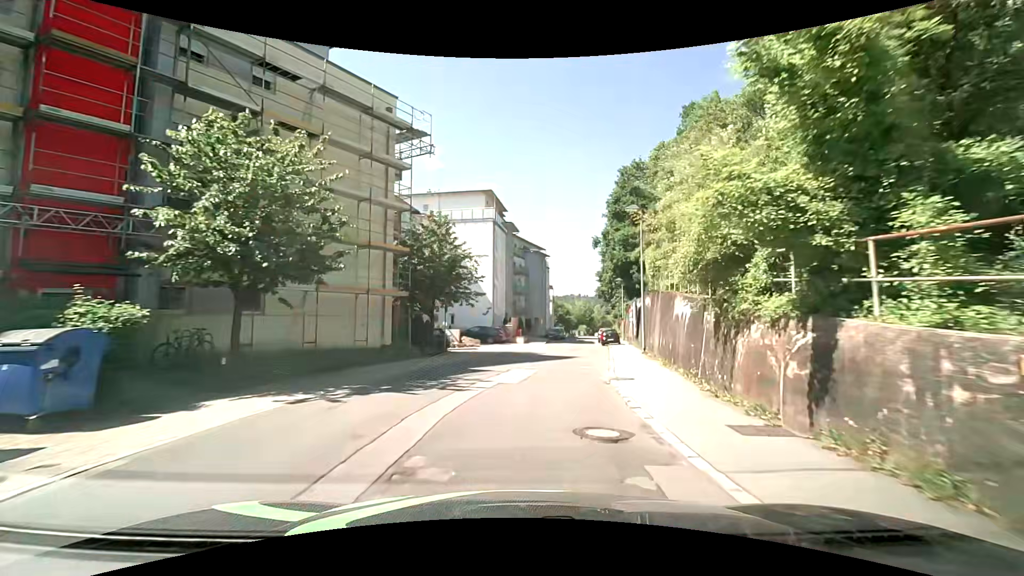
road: residential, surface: asphalt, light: Day
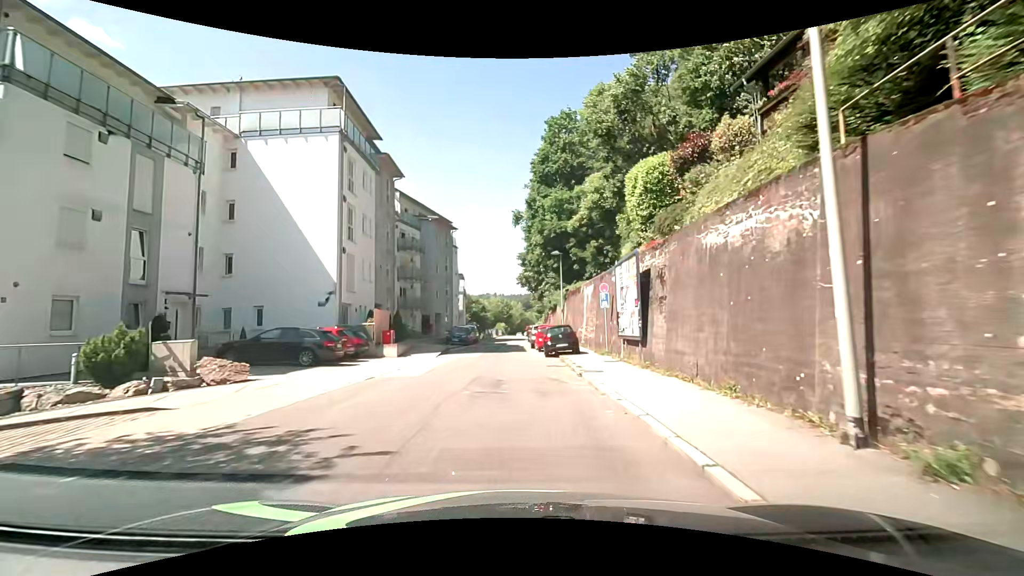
(+2.2, +22.5) m; +10°
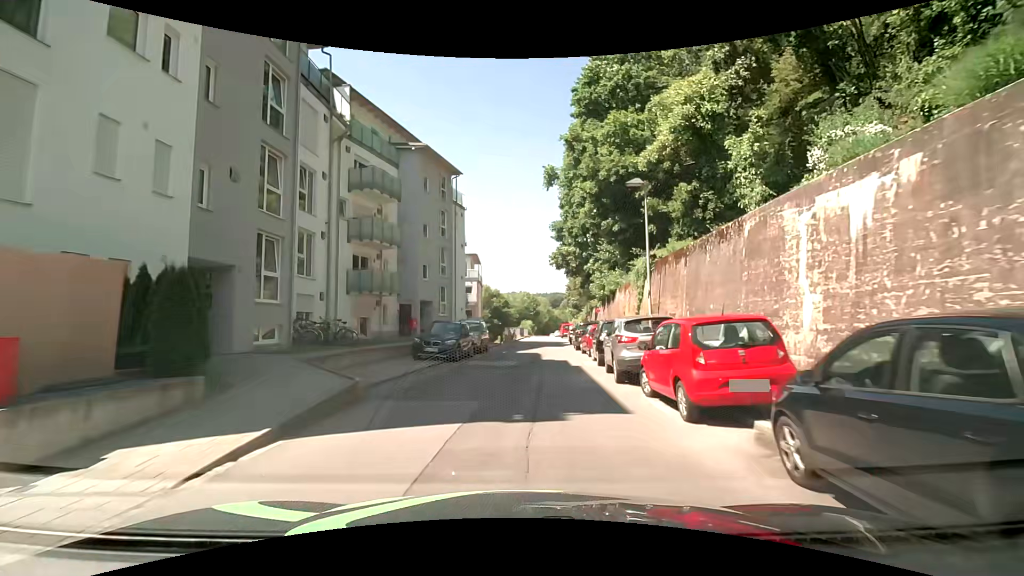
(-0.9, +21.5) m; -4°
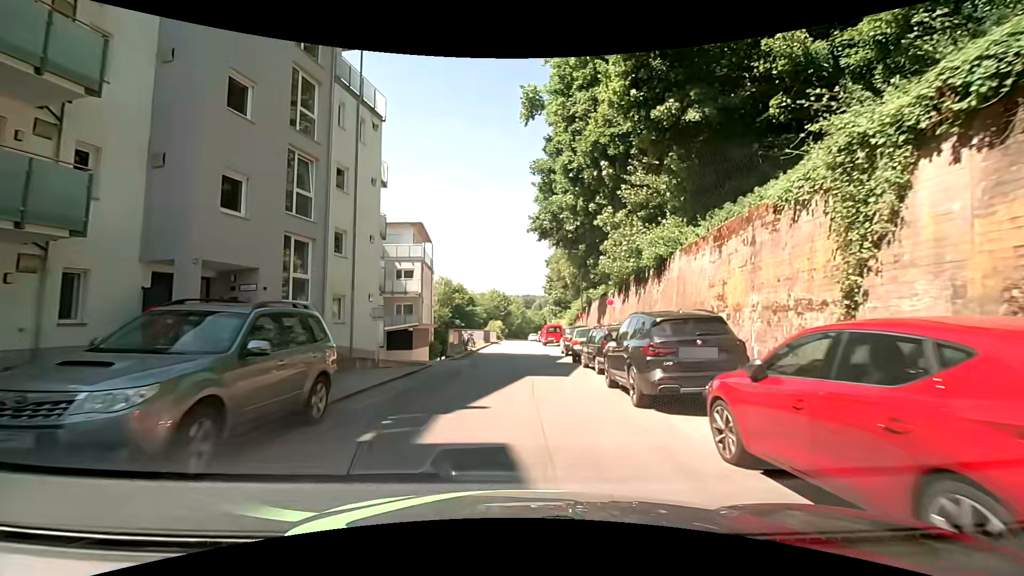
(+0.8, +20.2) m; +3°
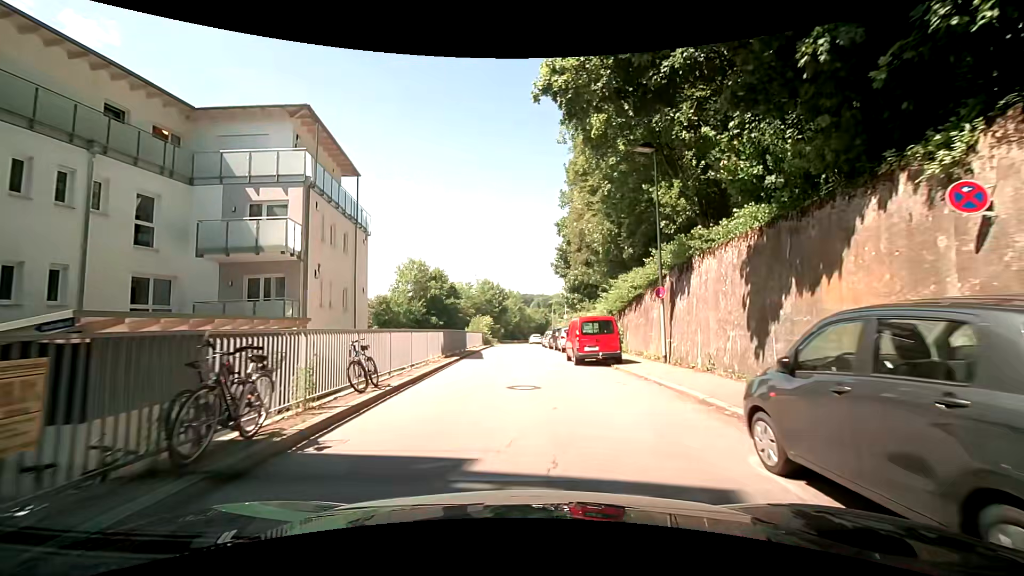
(+0.2, +23.8) m; +2°
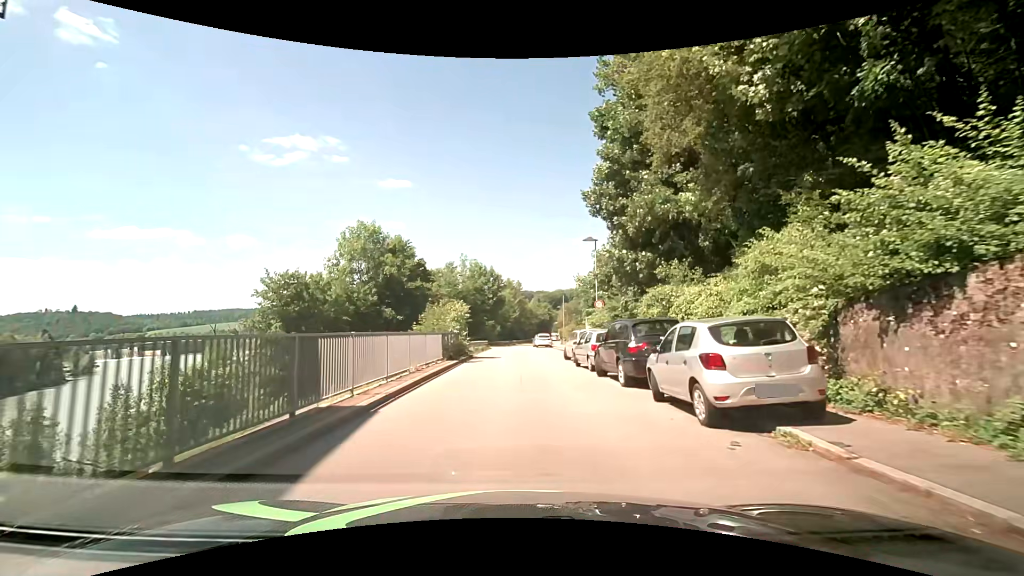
(-0.2, +23.6) m; 0°
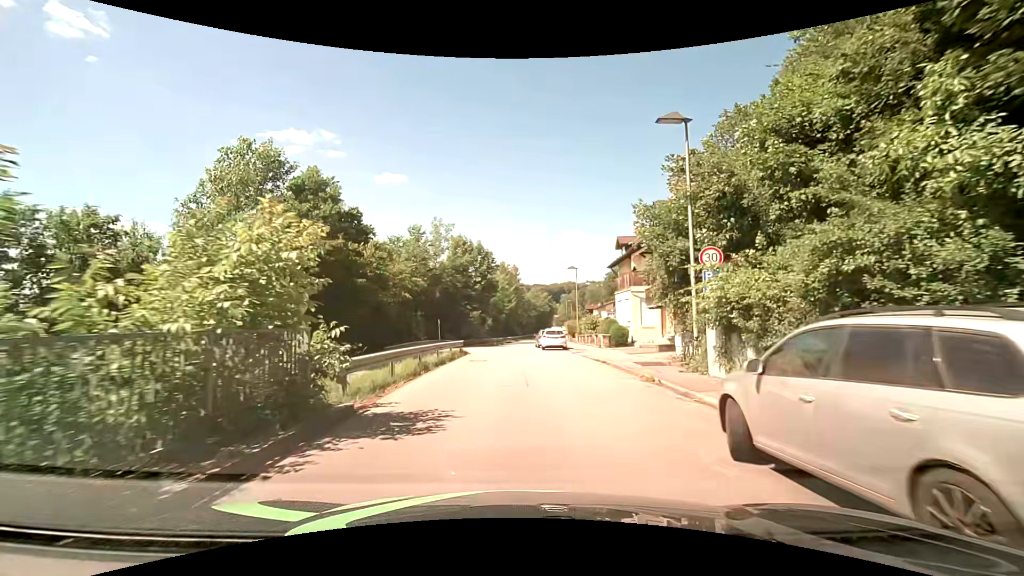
(-0.2, +19.8) m; 0°
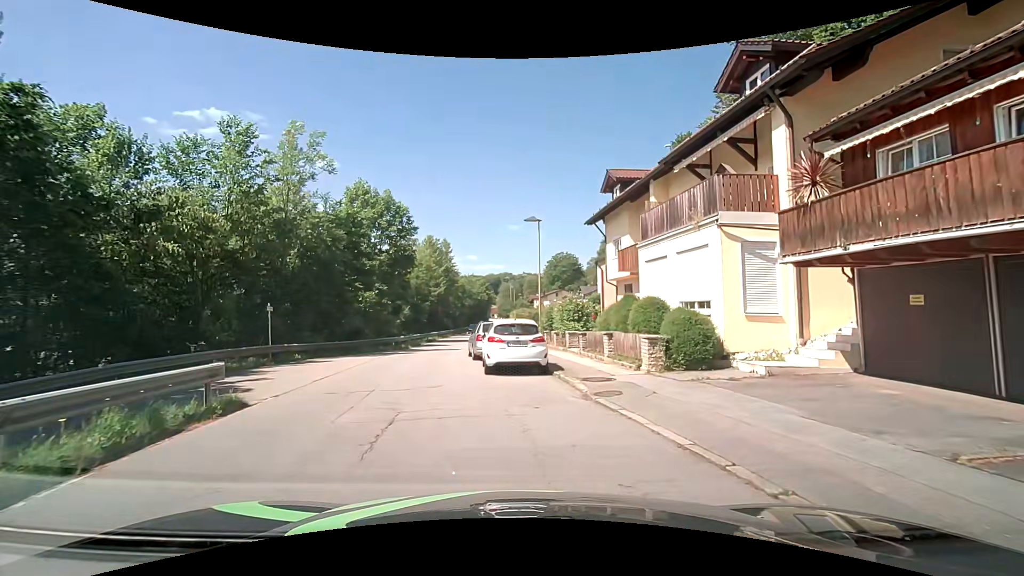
(+0.4, +20.3) m; +8°
